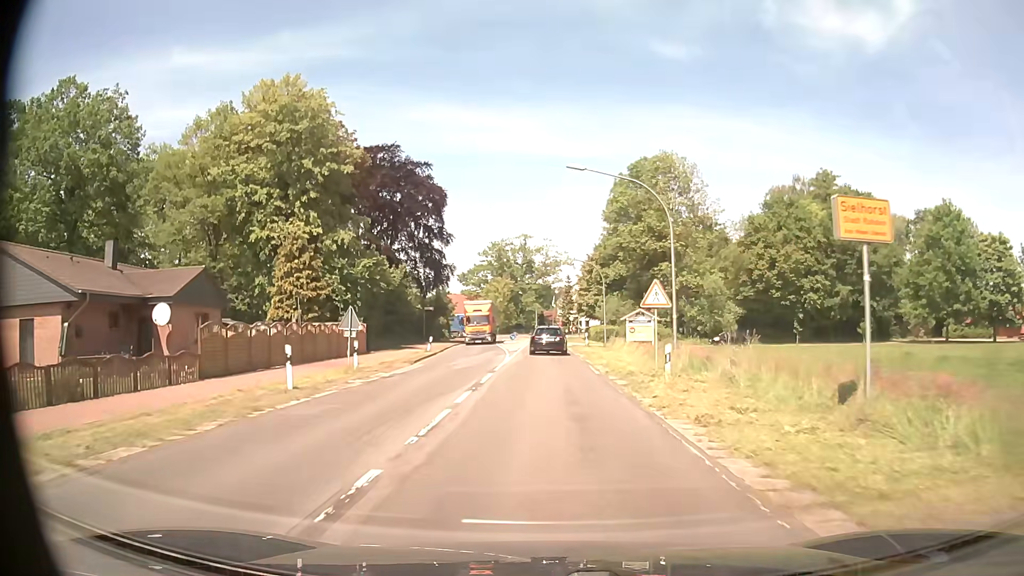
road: secondary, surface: asphalt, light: Day
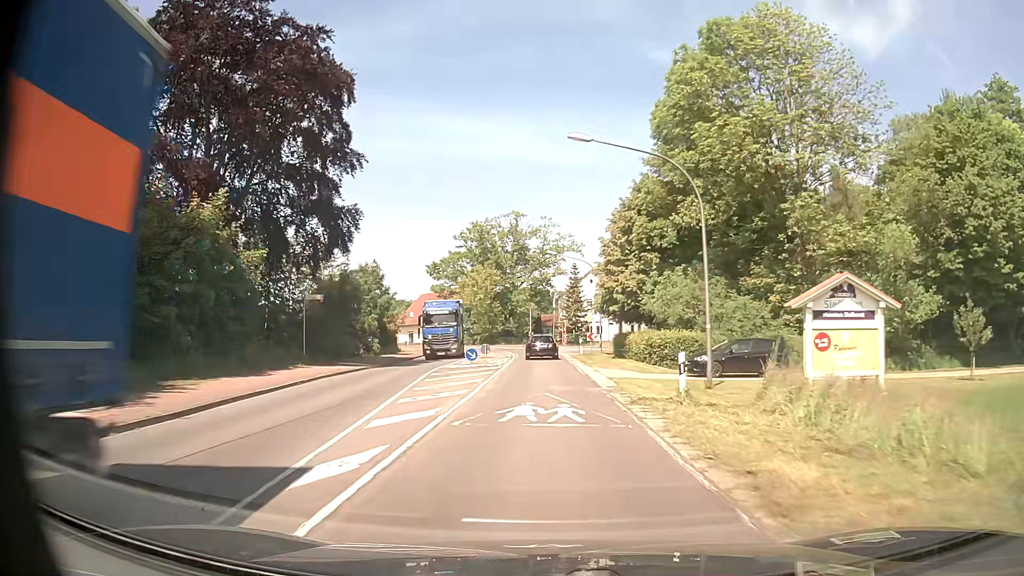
(-0.1, +35.6) m; 0°
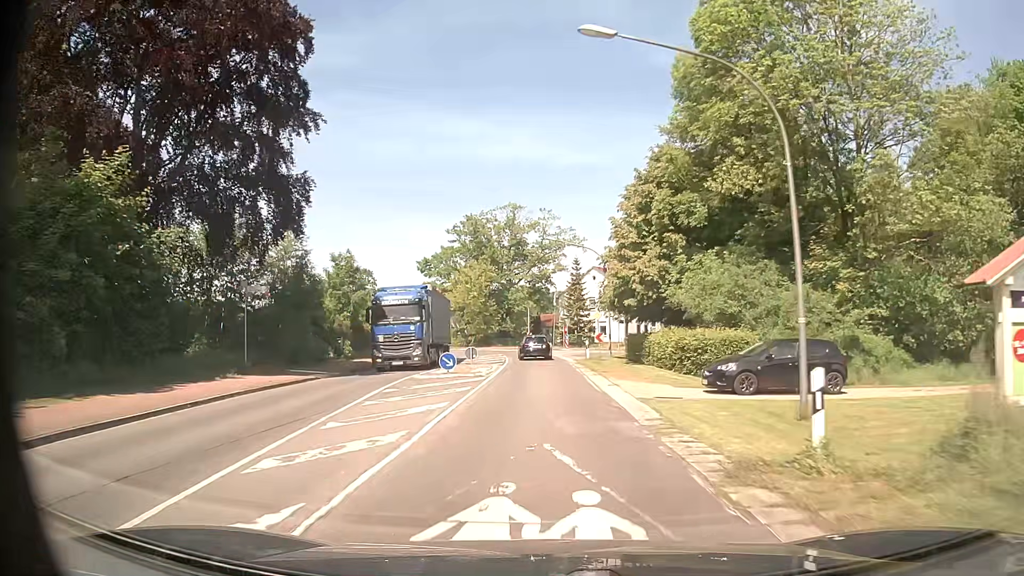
(0.0, +7.5) m; -1°
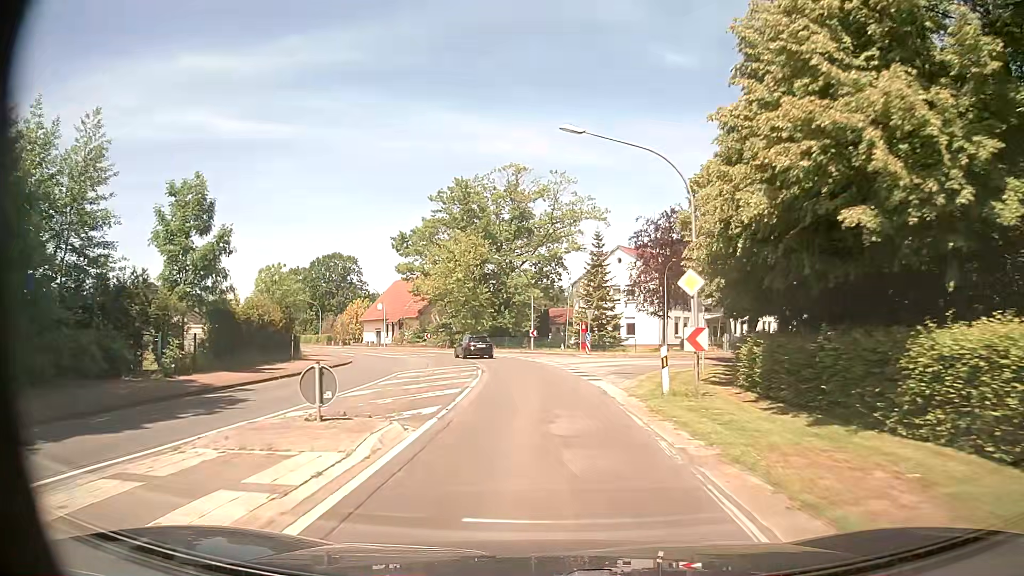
(+0.1, +22.6) m; 0°
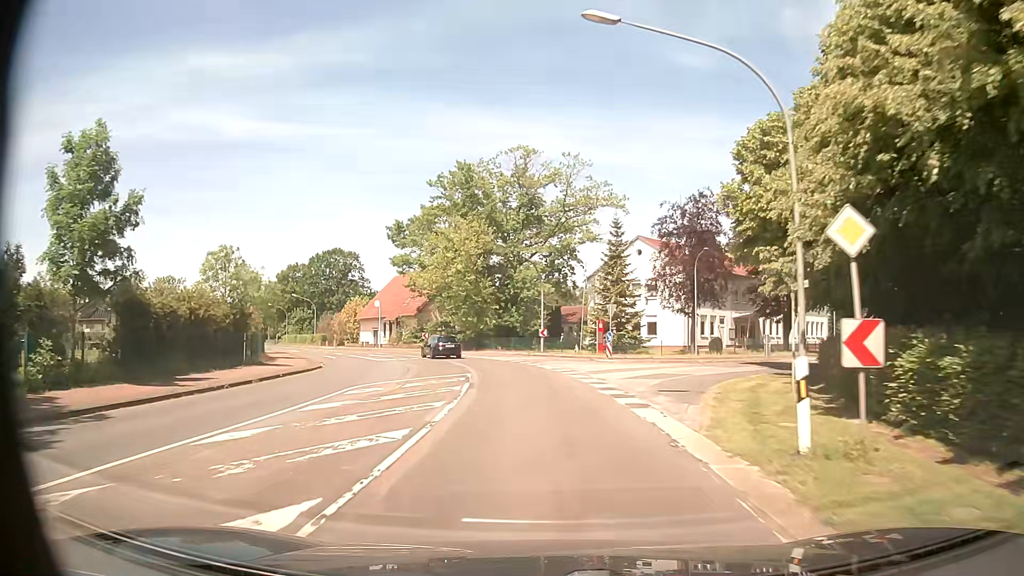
(-0.1, +7.6) m; 0°
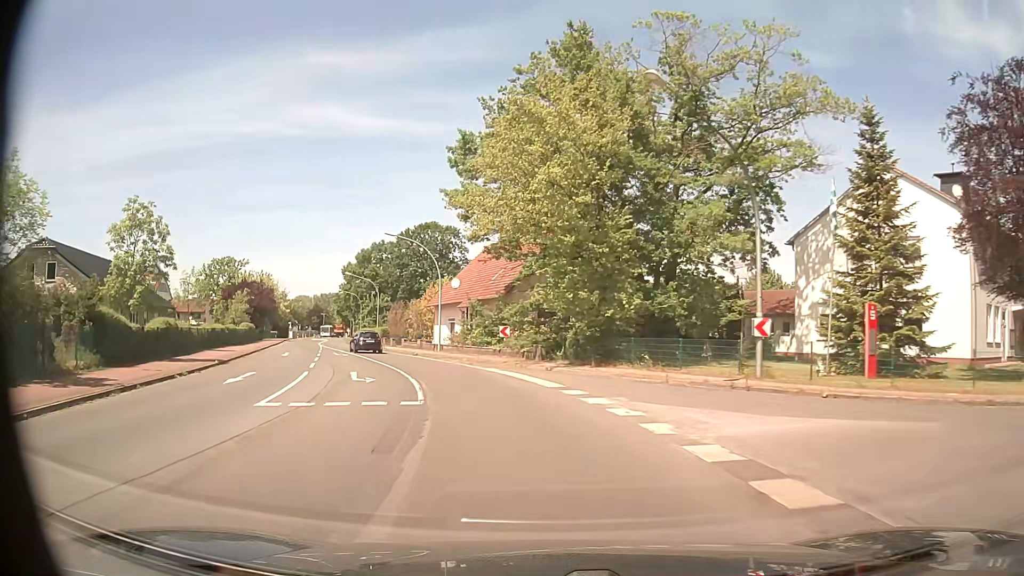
(-2.4, +30.2) m; -12°
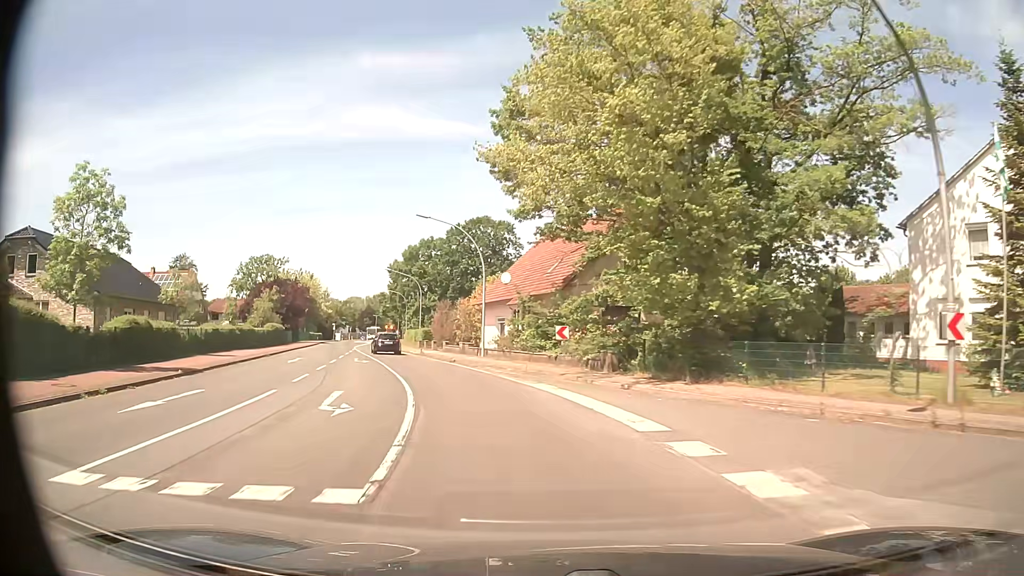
(-0.3, +7.6) m; -5°
